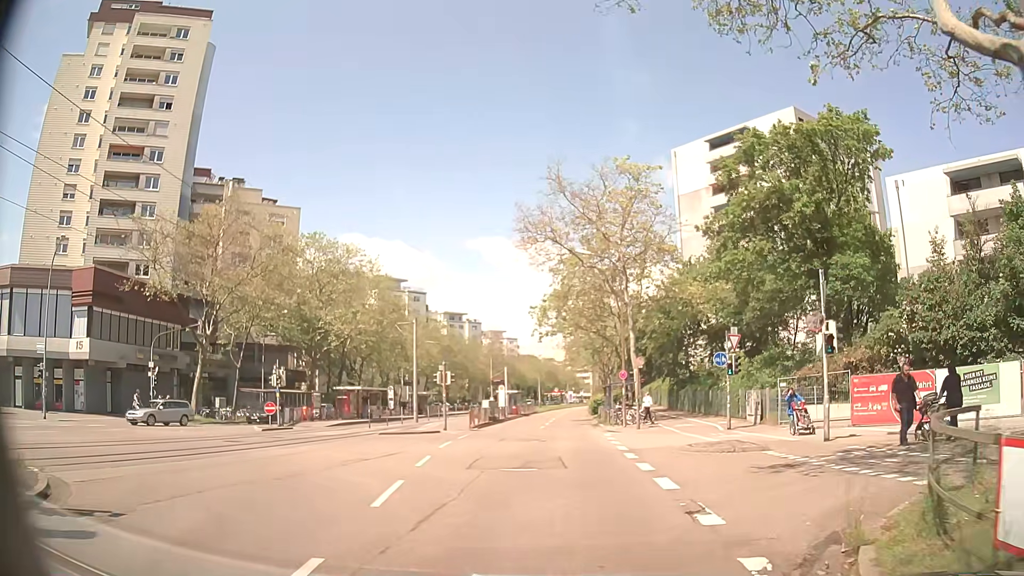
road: tertiary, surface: asphalt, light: Day
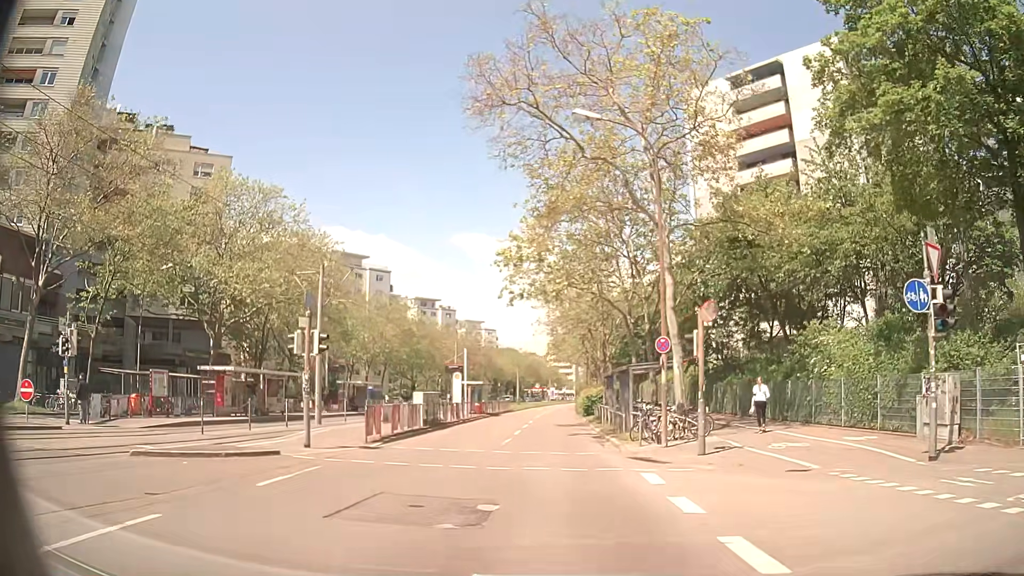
(+0.4, +17.6) m; +2°
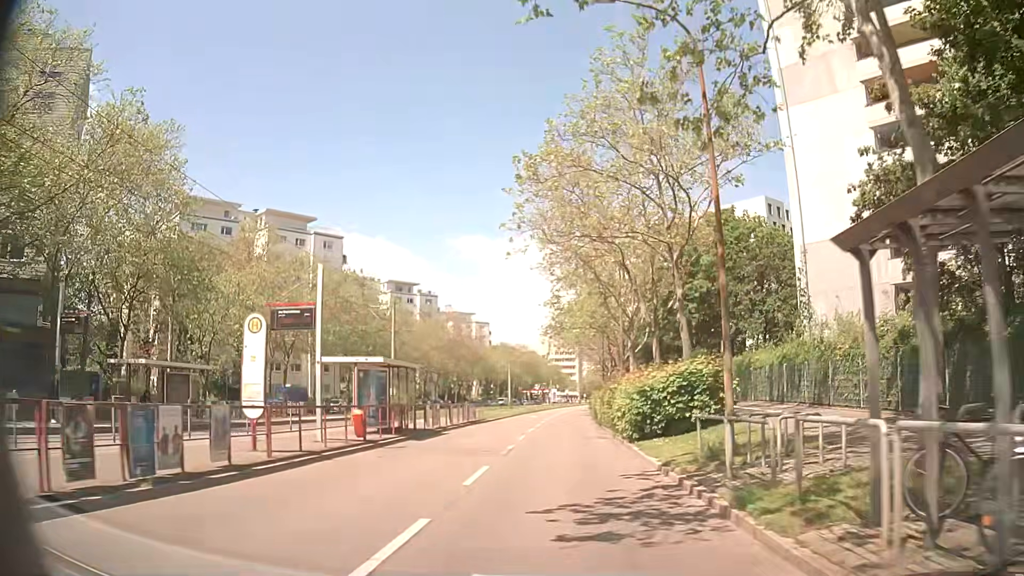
(0.0, +28.8) m; 0°
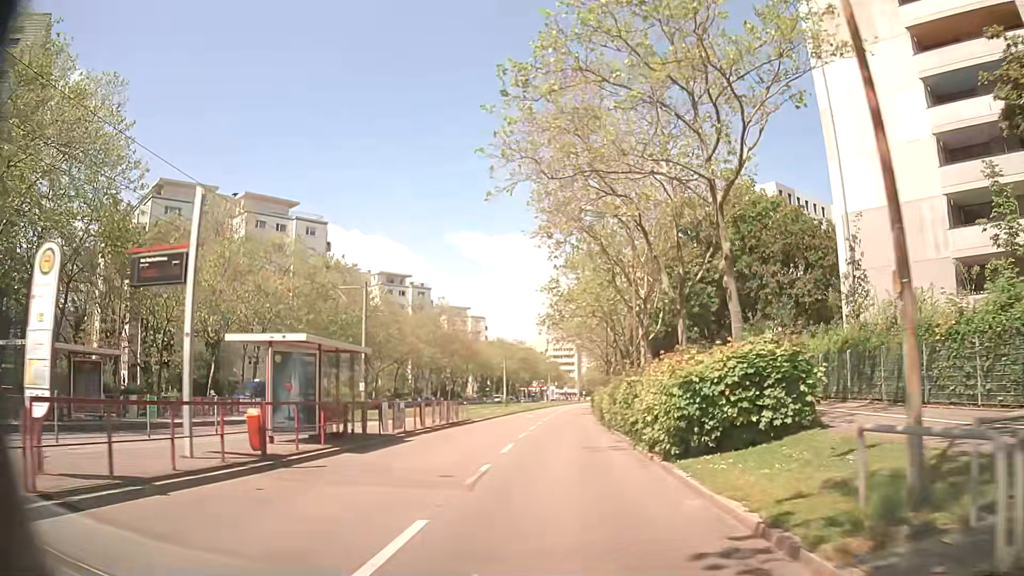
(-0.1, +6.4) m; 0°
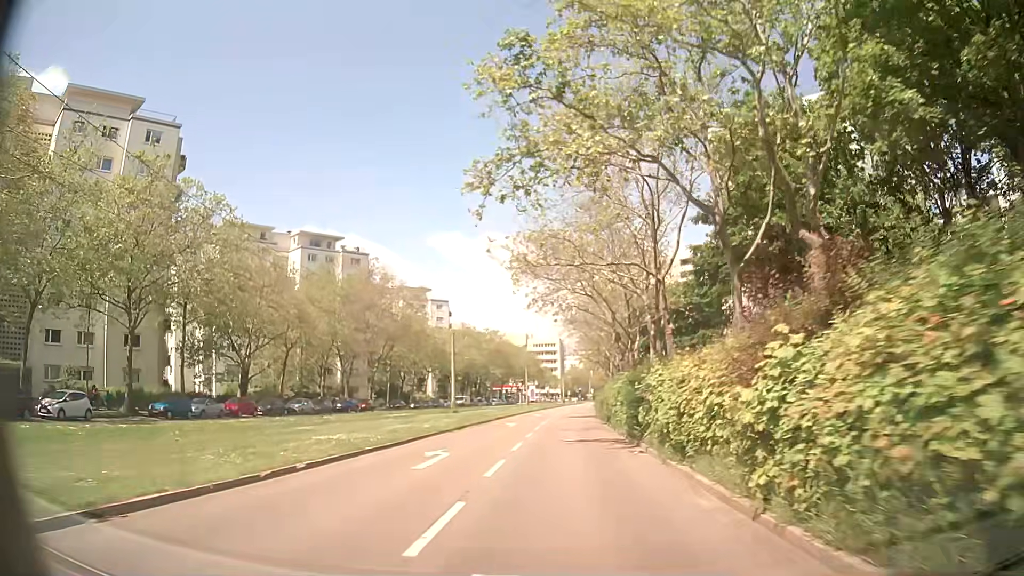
(+0.3, +35.1) m; +2°
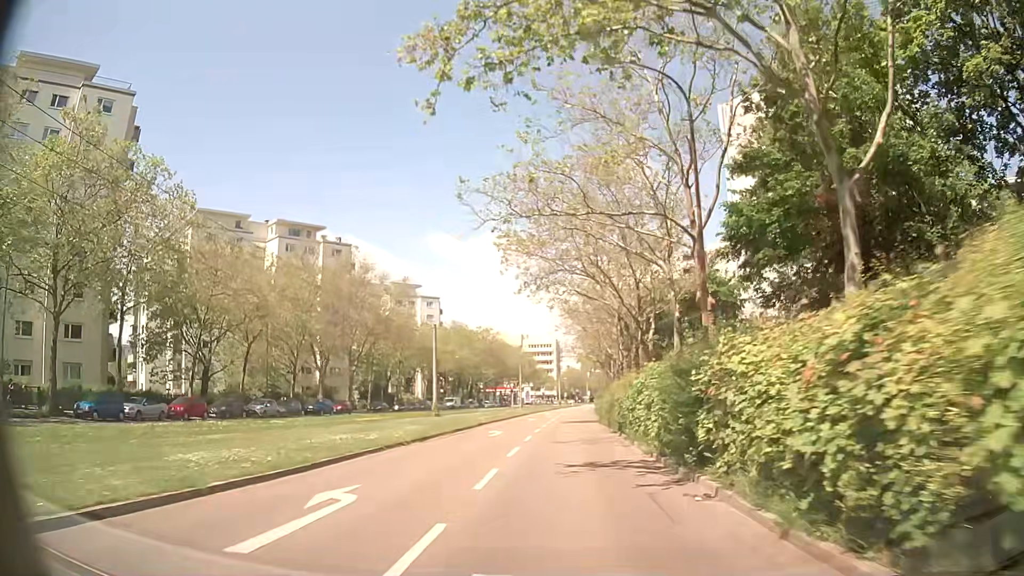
(0.0, +7.5) m; 0°
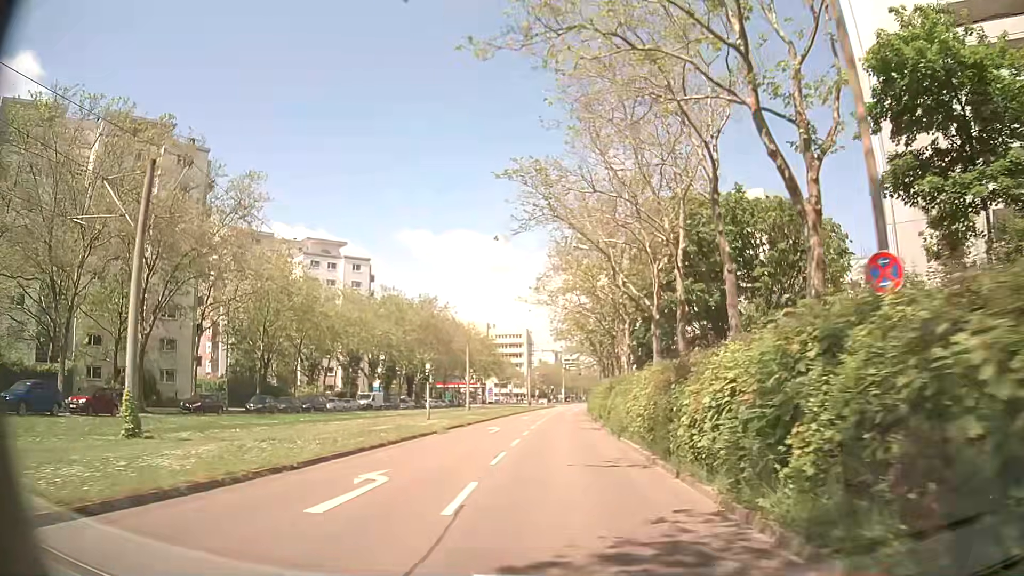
(+1.0, +38.0) m; +3°
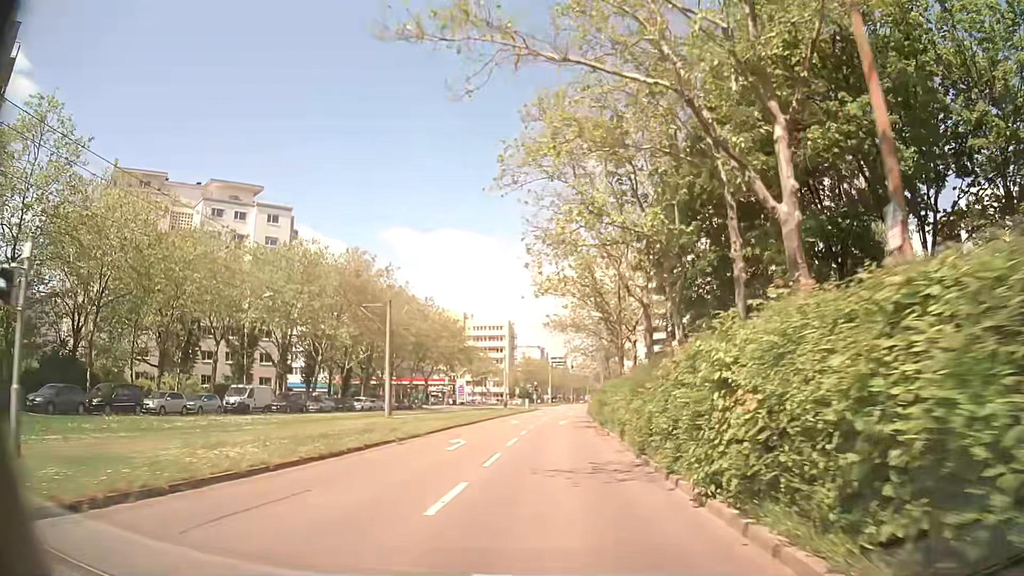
(+0.2, +29.8) m; +1°
(0, +10) (0, +20) (0, +30) (+1, +40) (+1, +50) (+1, +60) (+2, +70) (+2, +80) (+3, +90) (+3, +100) m
